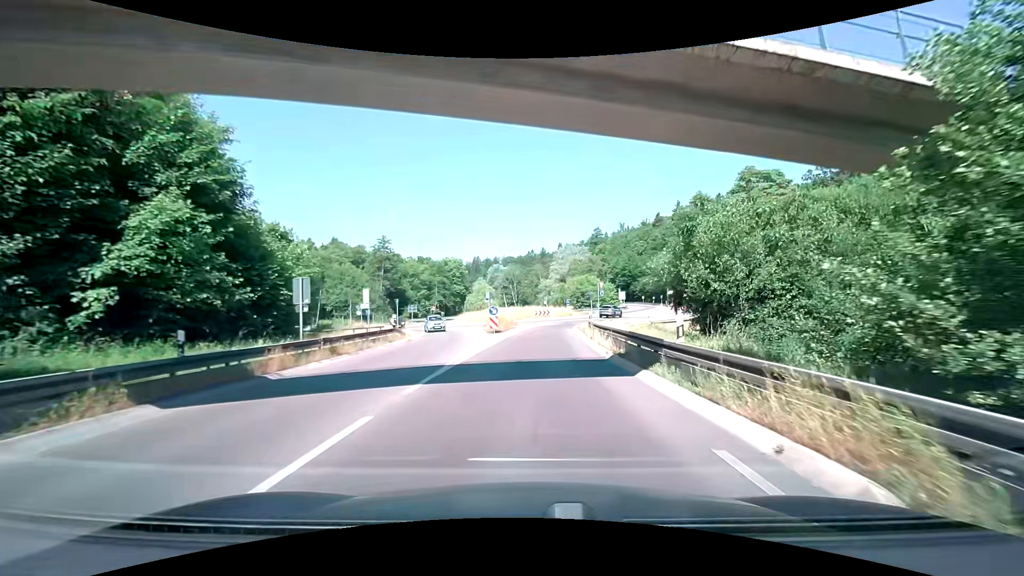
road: secondary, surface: asphalt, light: Day
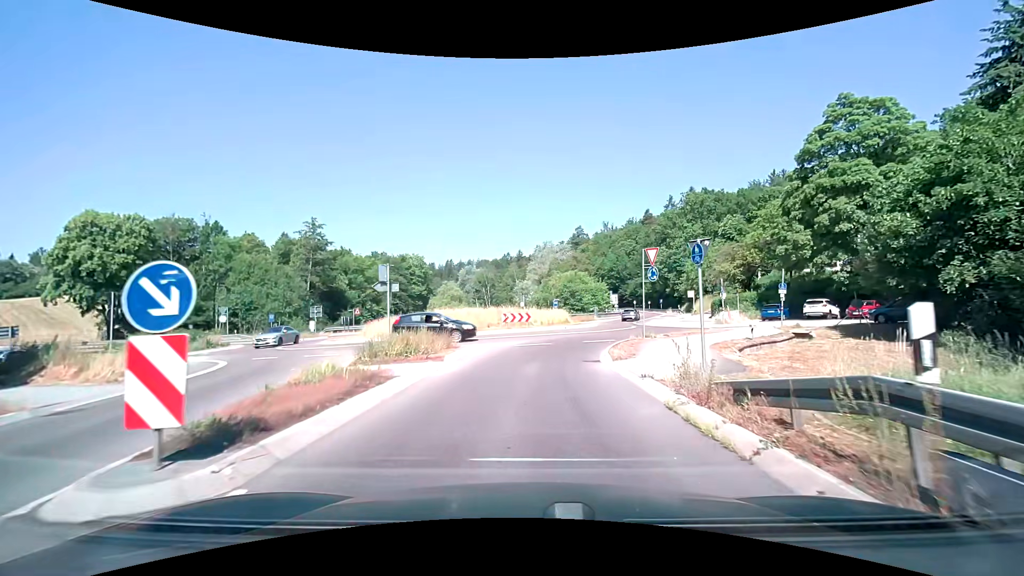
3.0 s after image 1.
(+0.6, +26.0) m; +2°
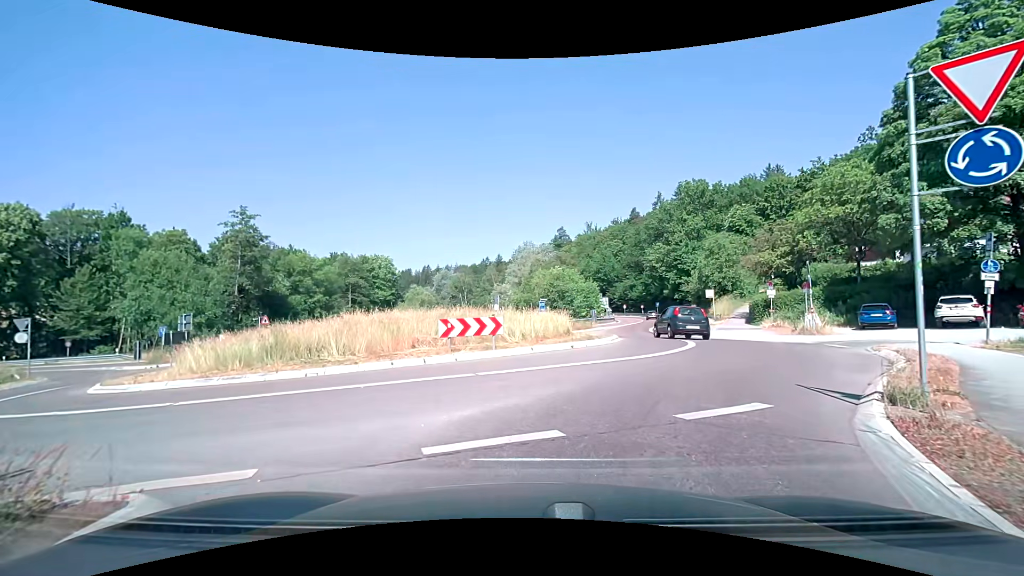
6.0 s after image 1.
(+0.3, +15.2) m; +3°
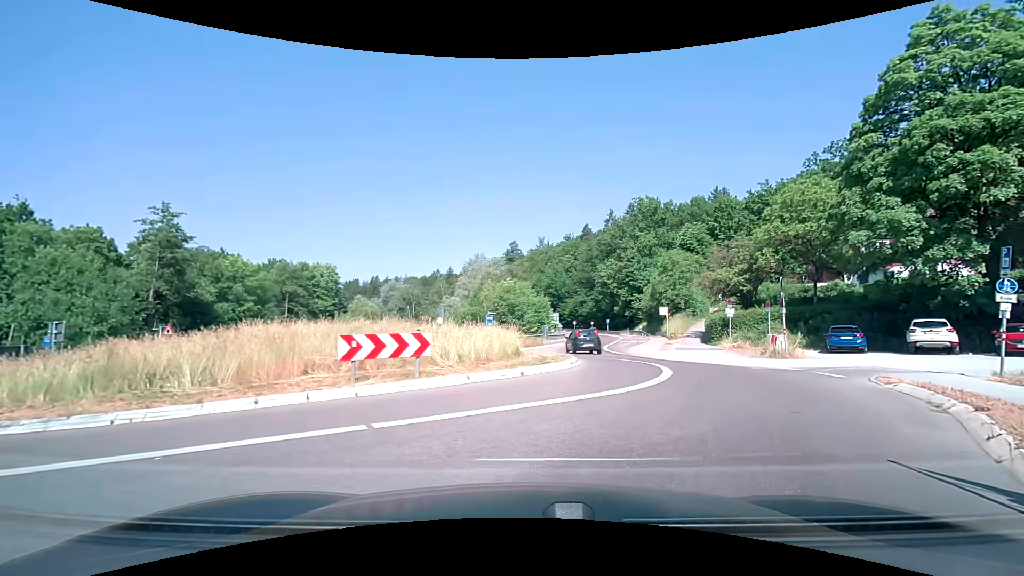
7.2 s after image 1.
(0.0, +3.6) m; +4°
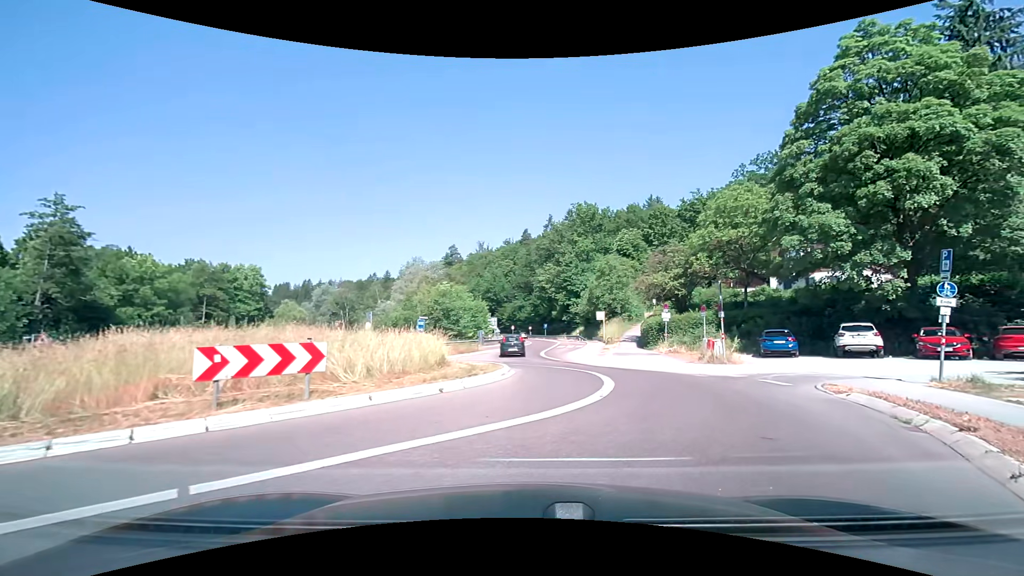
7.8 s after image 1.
(+0.1, +2.0) m; +8°
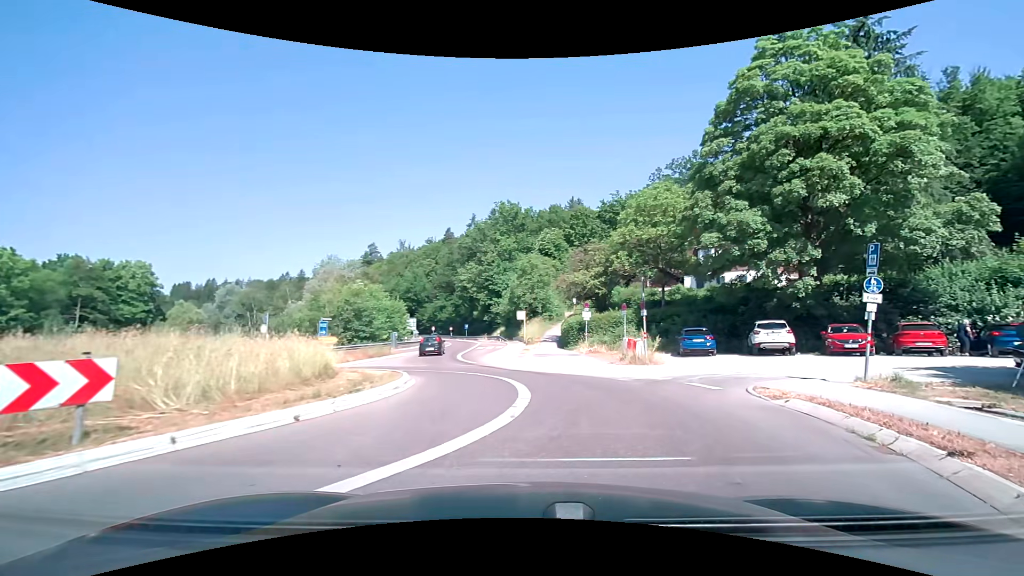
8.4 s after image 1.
(+0.2, +2.3) m; +11°
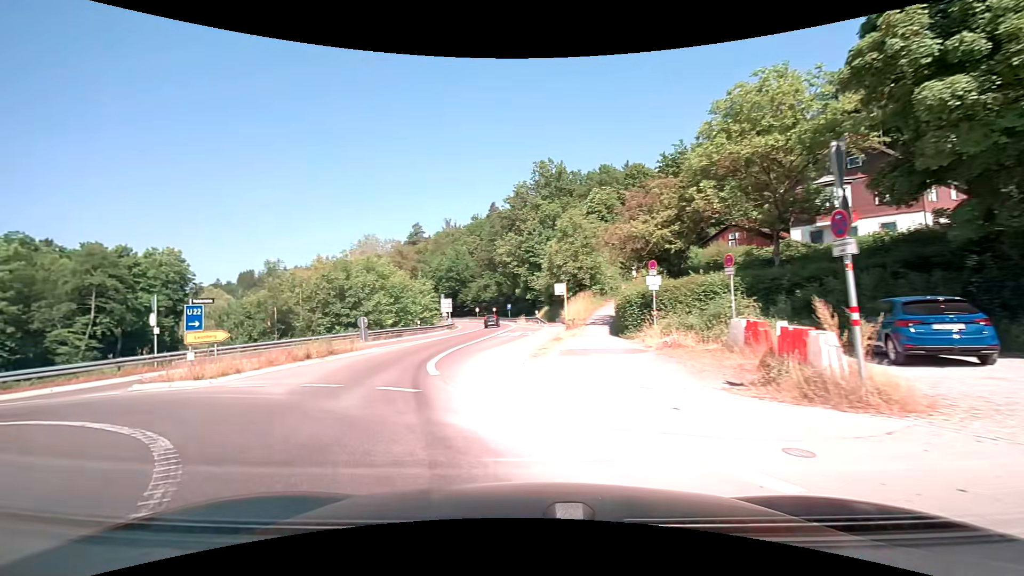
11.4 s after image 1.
(+1.2, +14.3) m; -8°
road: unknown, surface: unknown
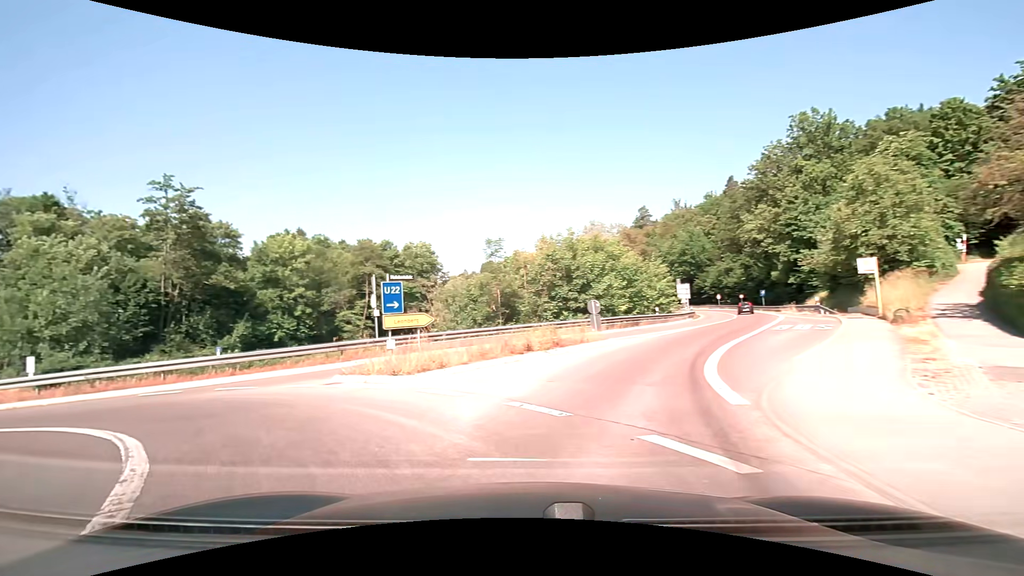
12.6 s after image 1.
(-1.4, +6.2) m; -26°
